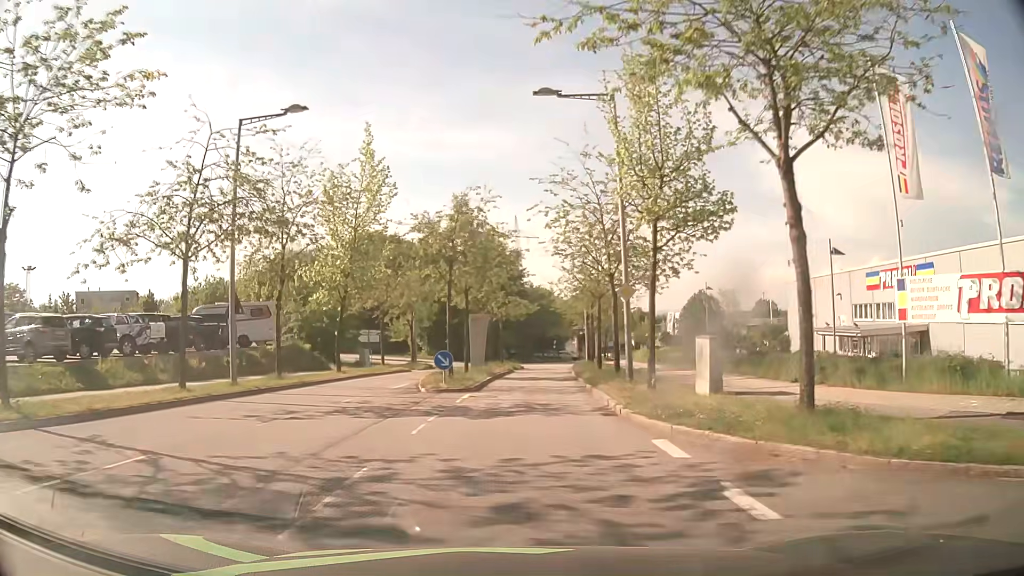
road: residential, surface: asphalt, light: Day
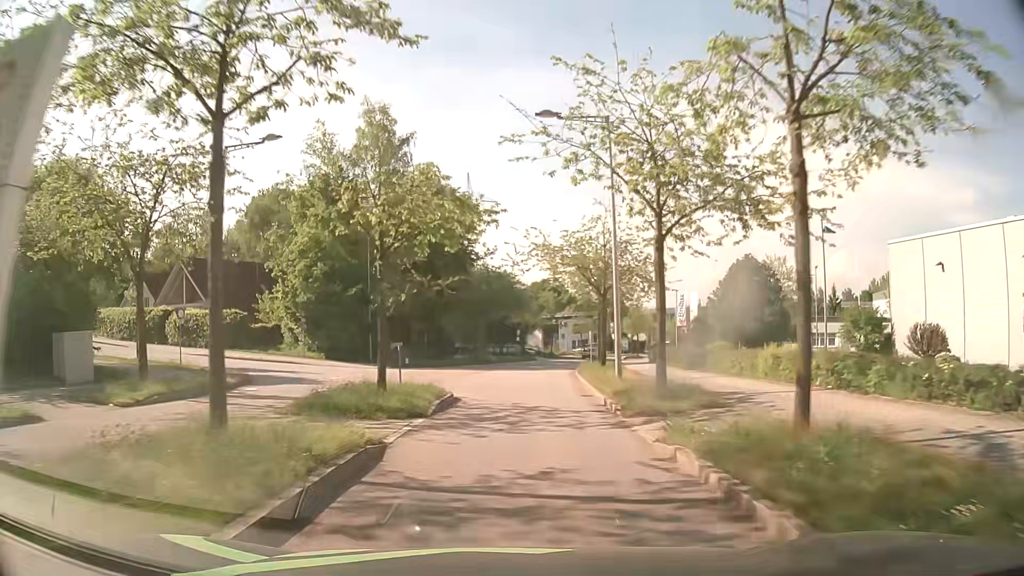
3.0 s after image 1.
(+1.3, +33.1) m; +3°
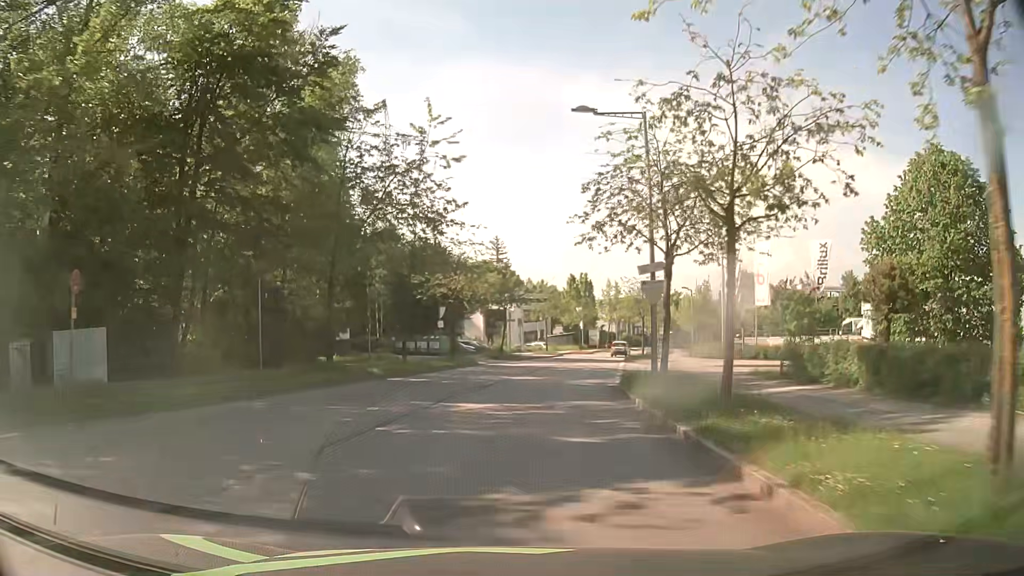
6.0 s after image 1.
(+1.7, +35.1) m; +5°
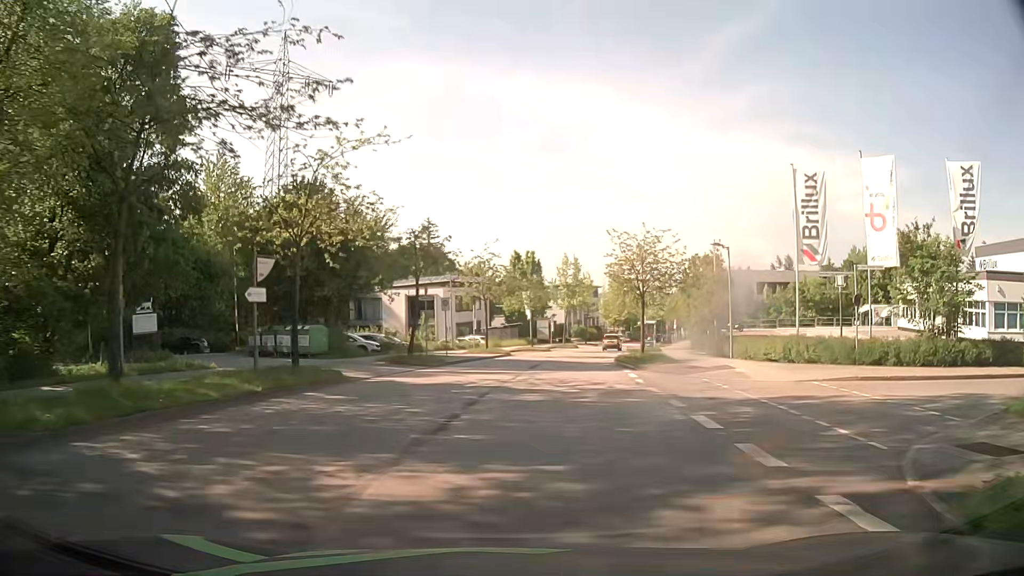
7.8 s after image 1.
(+0.9, +20.7) m; +5°
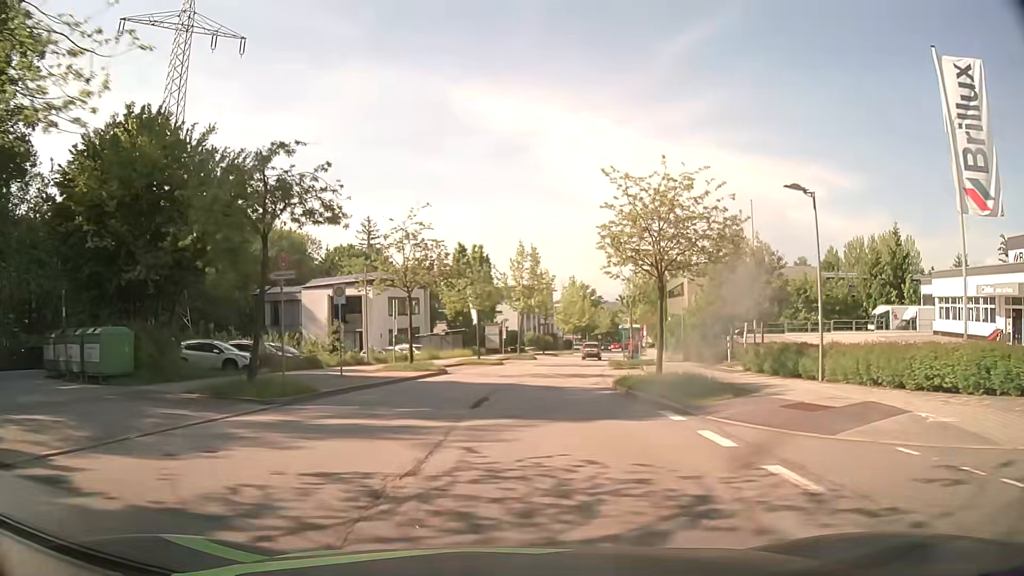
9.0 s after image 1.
(+0.5, +13.7) m; +4°
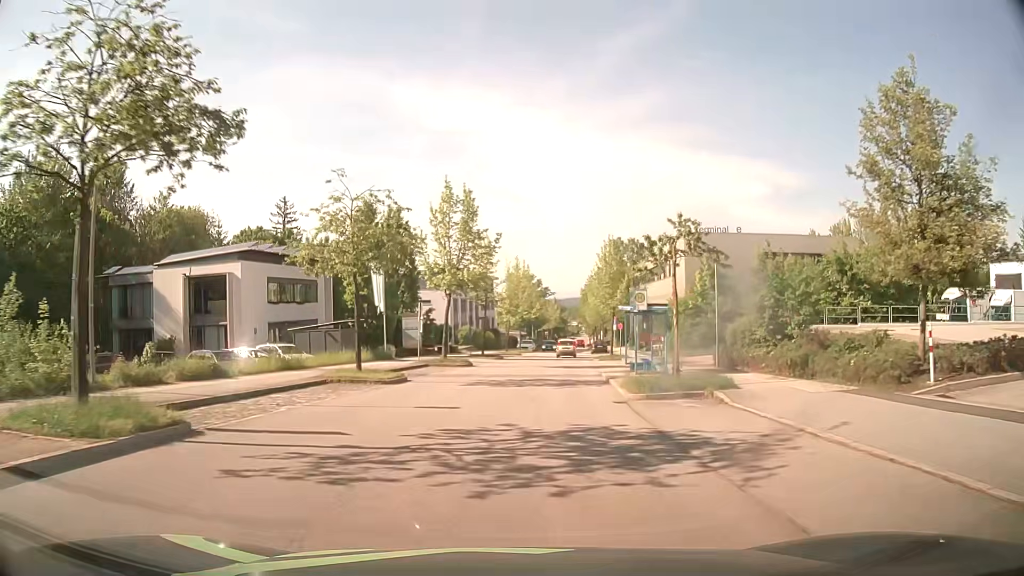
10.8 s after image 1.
(+1.0, +20.4) m; +5°
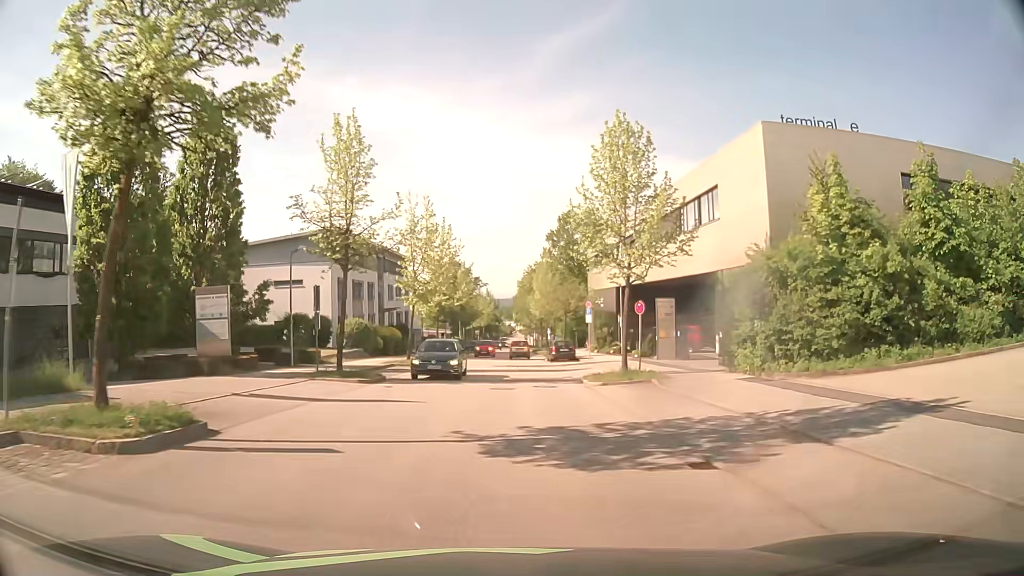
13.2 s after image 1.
(+1.4, +27.1) m; +6°
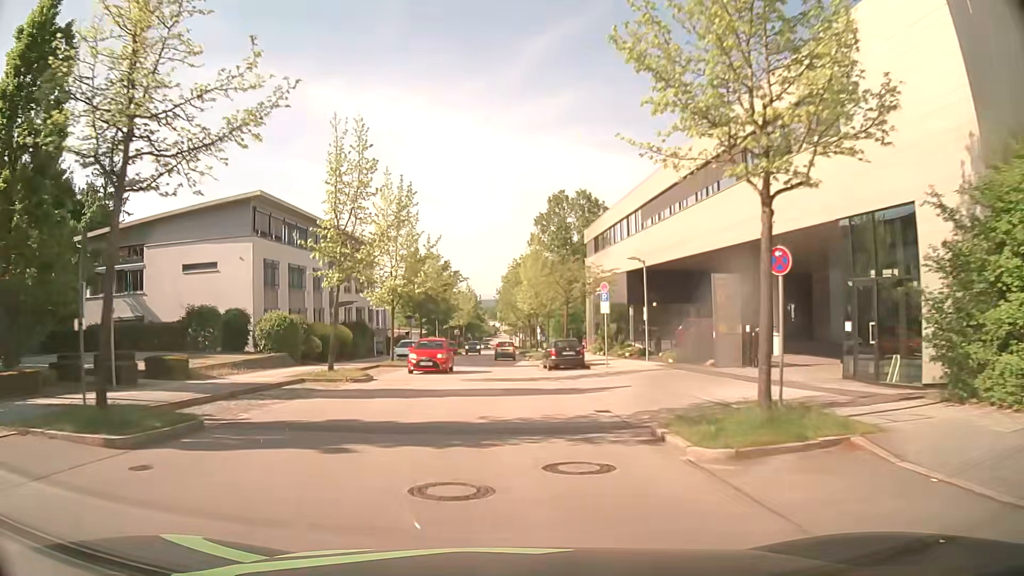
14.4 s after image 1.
(+0.3, +13.4) m; +2°
(0, +10) (0, +20) (0, +30) (0, +40) (-1, +50) (-1, +60) (-1, +70) (-1, +80) (-1, +90) (-1, +100) m
